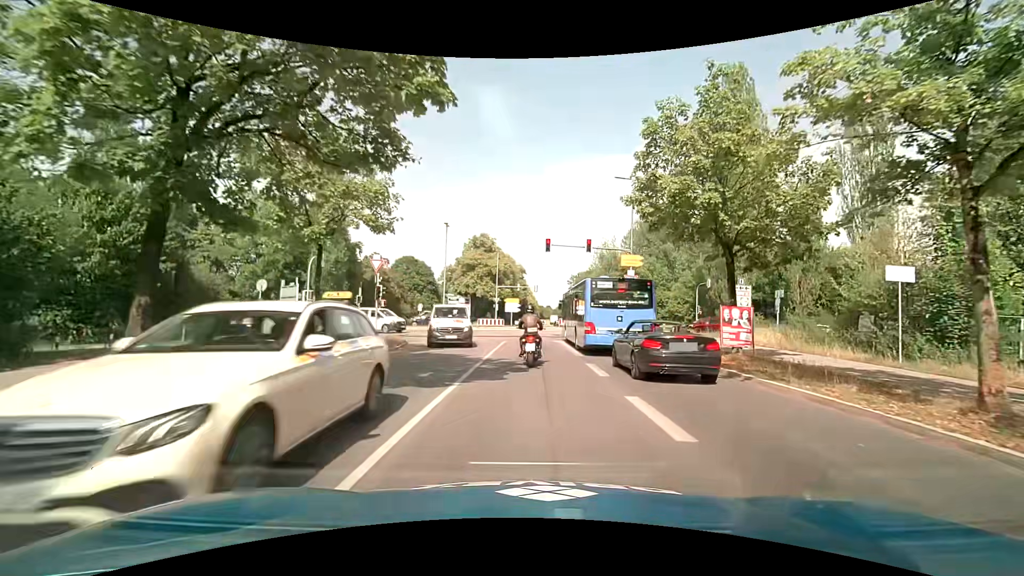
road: tertiary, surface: asphalt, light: Day
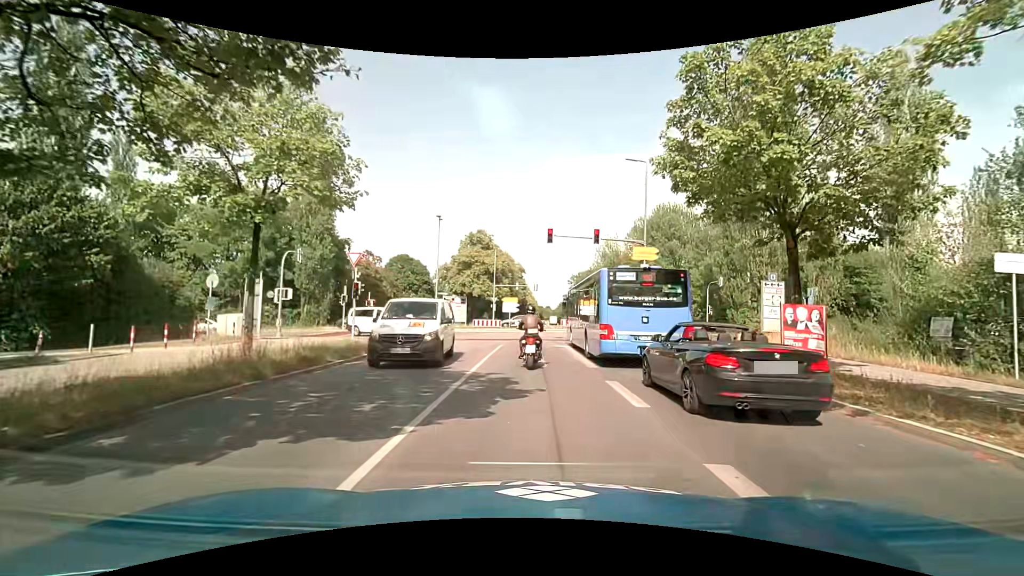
(0.0, +3.8) m; 0°
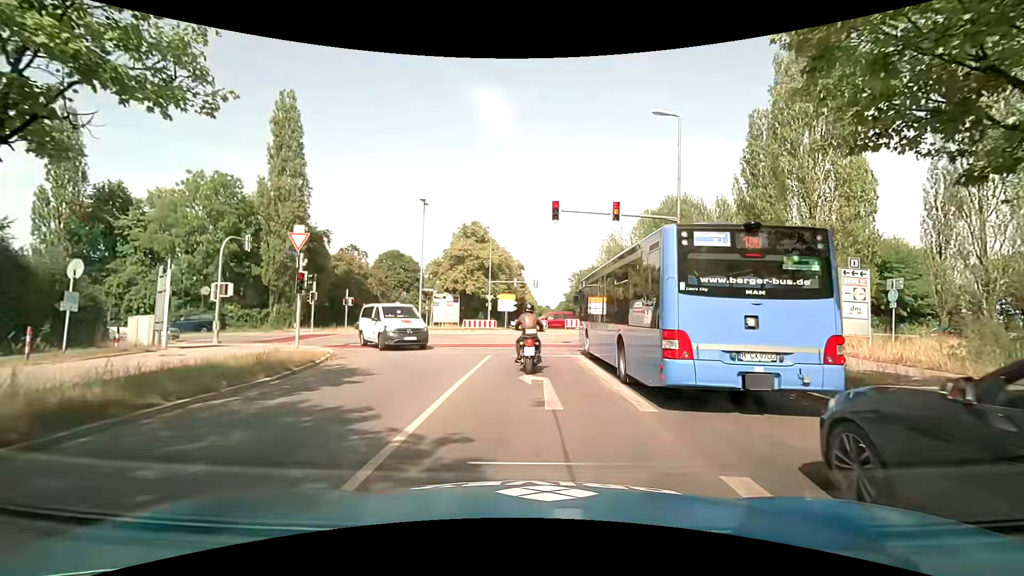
(0.0, +6.3) m; 0°
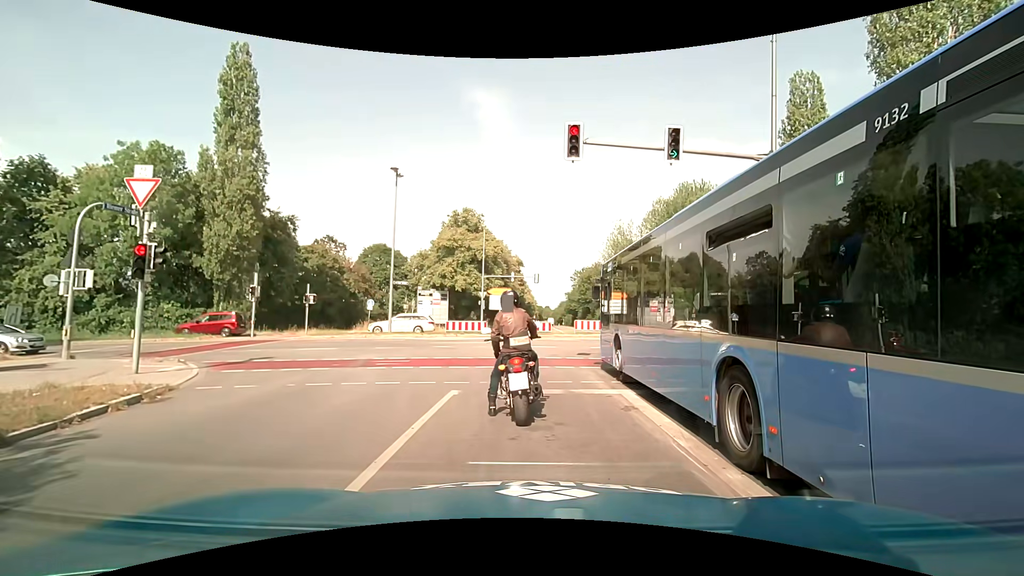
(-0.1, +8.1) m; +2°
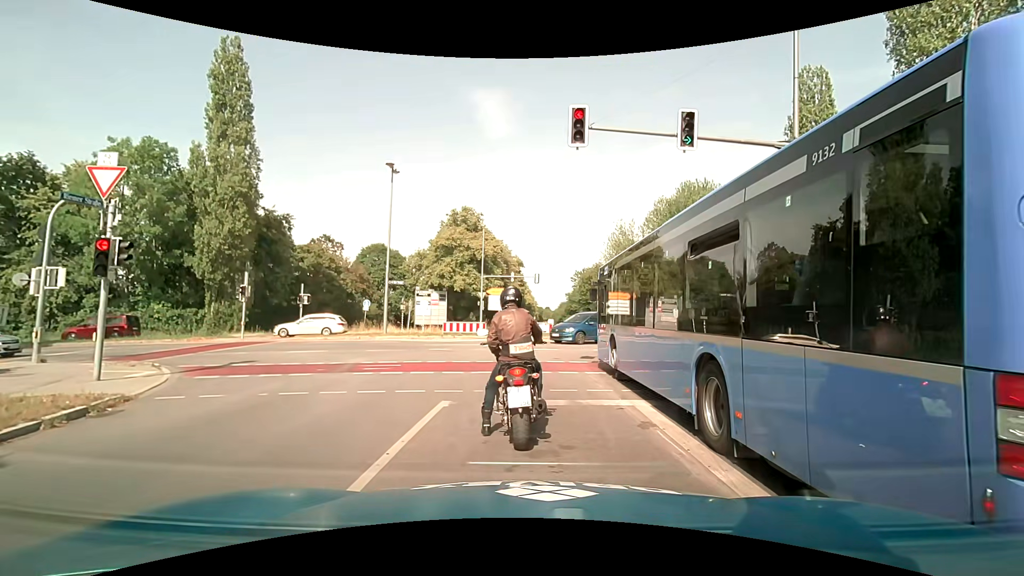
(0.0, +1.0) m; 0°
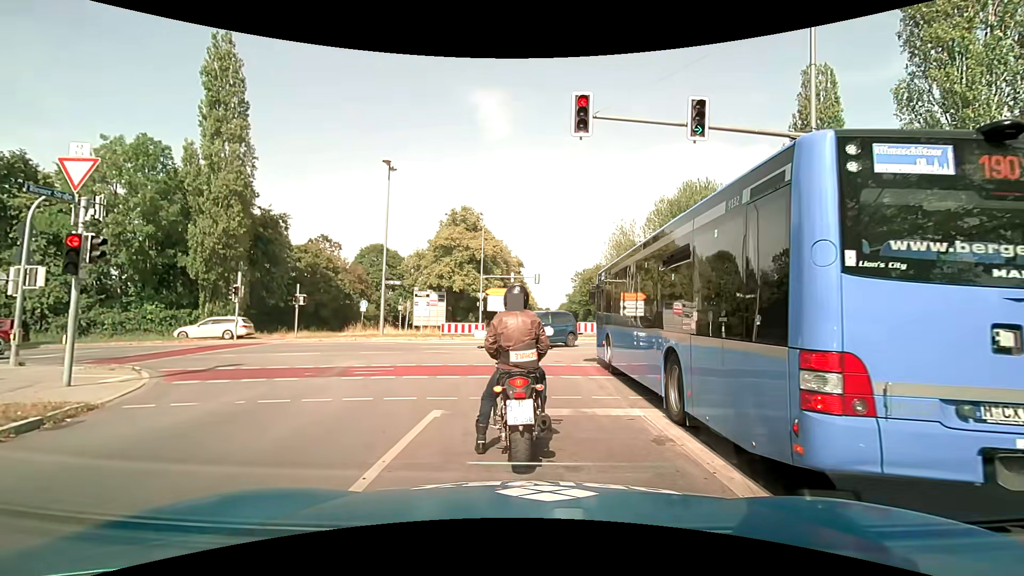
(0.0, +0.7) m; 0°
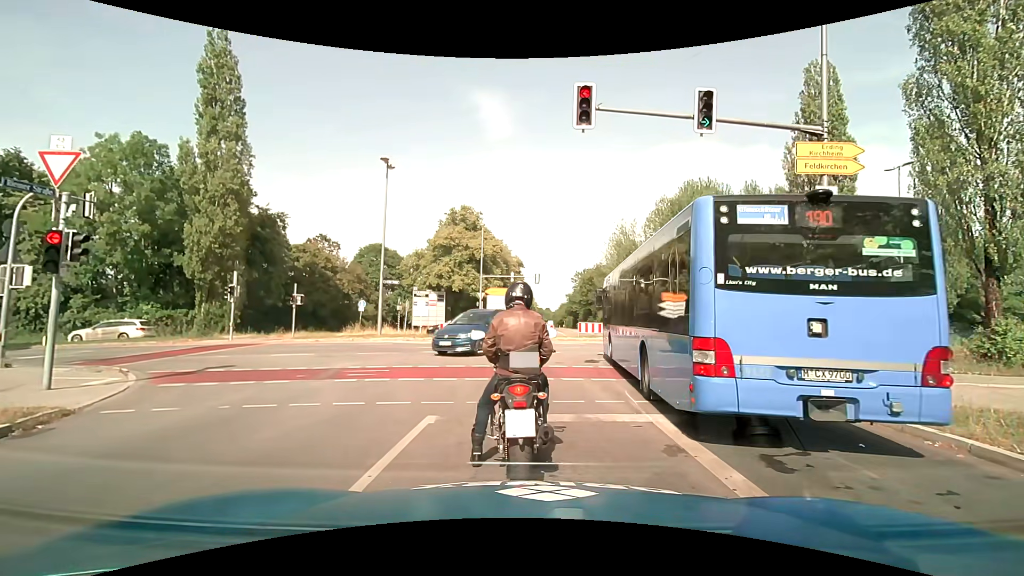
(0.0, +0.4) m; 0°
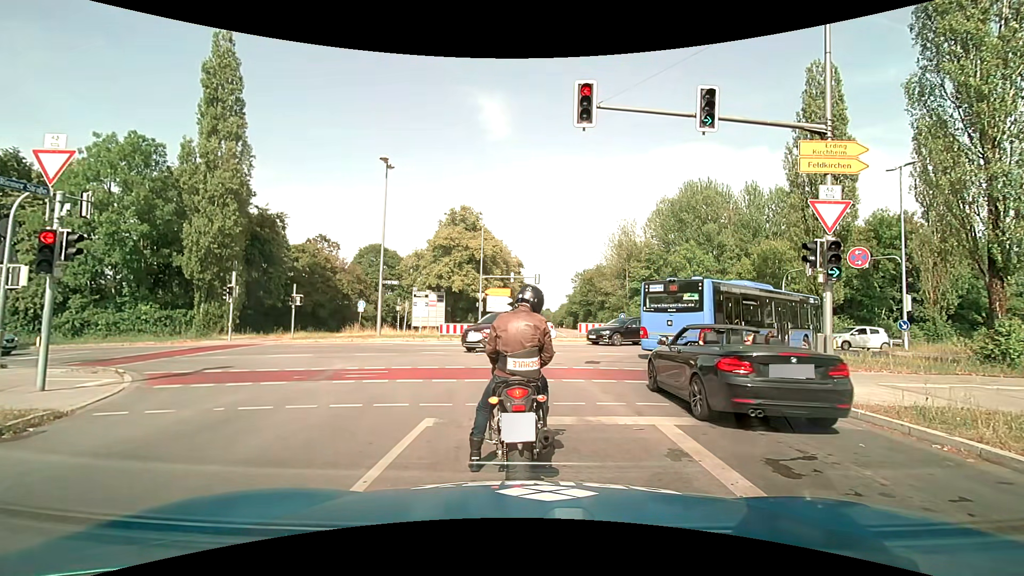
(0.0, +0.2) m; 0°
